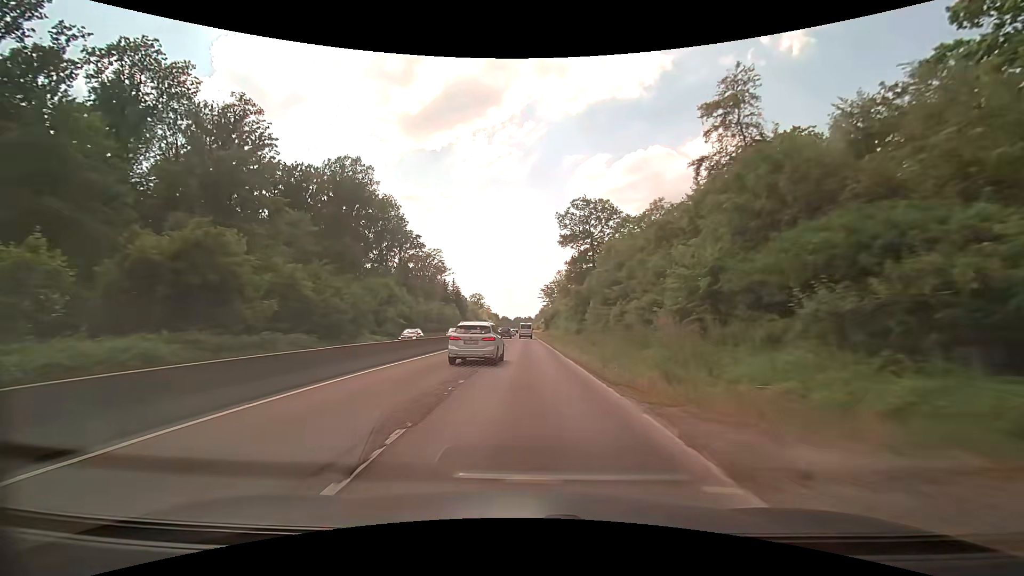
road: trunk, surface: asphalt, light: Day
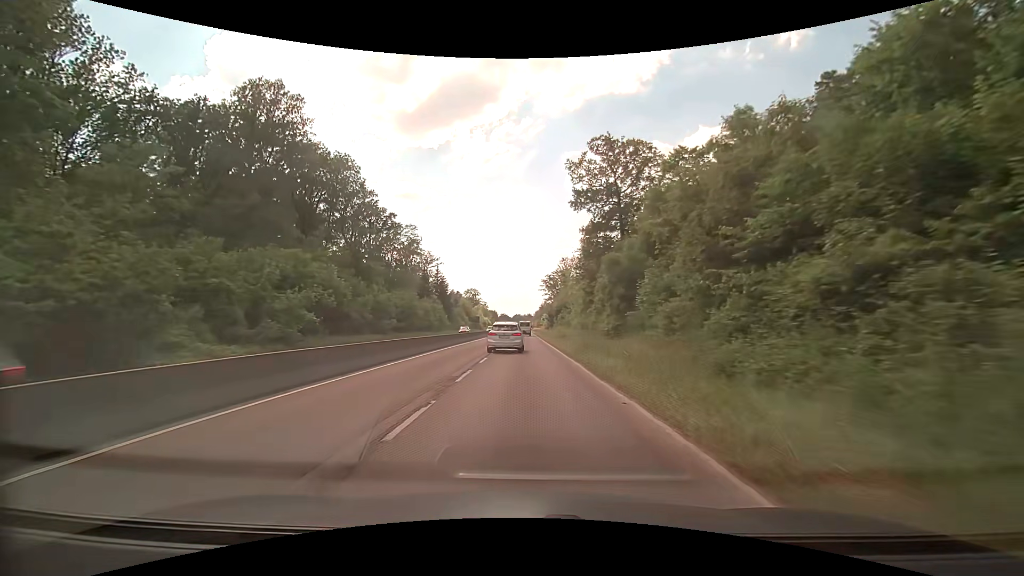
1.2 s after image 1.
(0.0, +22.8) m; 0°
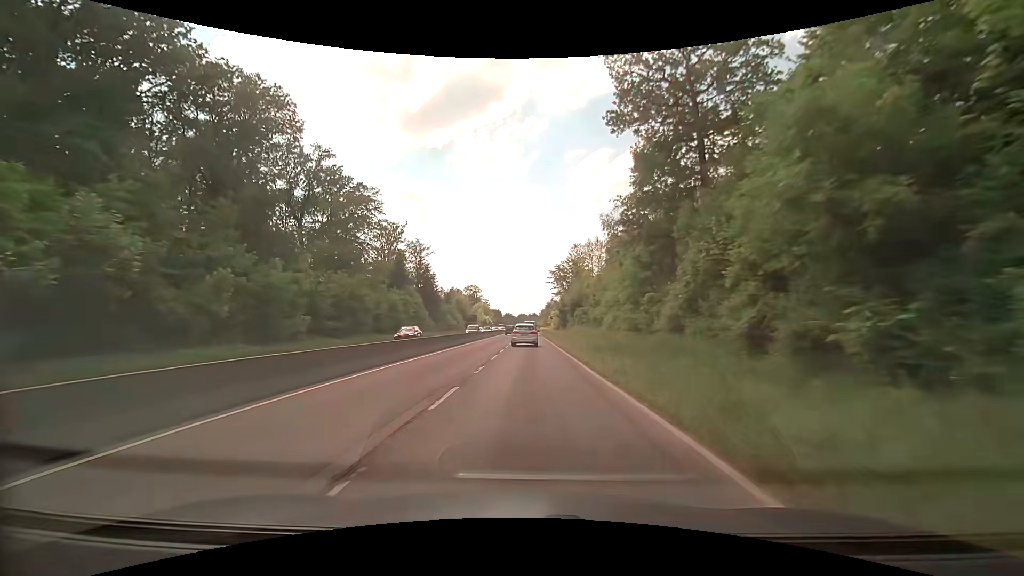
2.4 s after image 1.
(+0.1, +22.6) m; 0°
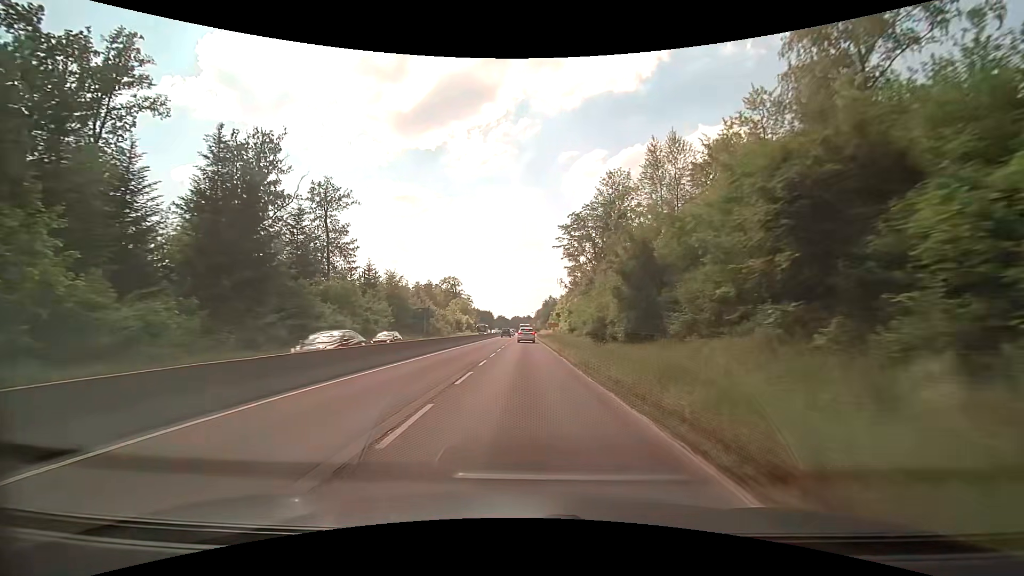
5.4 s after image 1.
(+0.6, +57.6) m; 0°
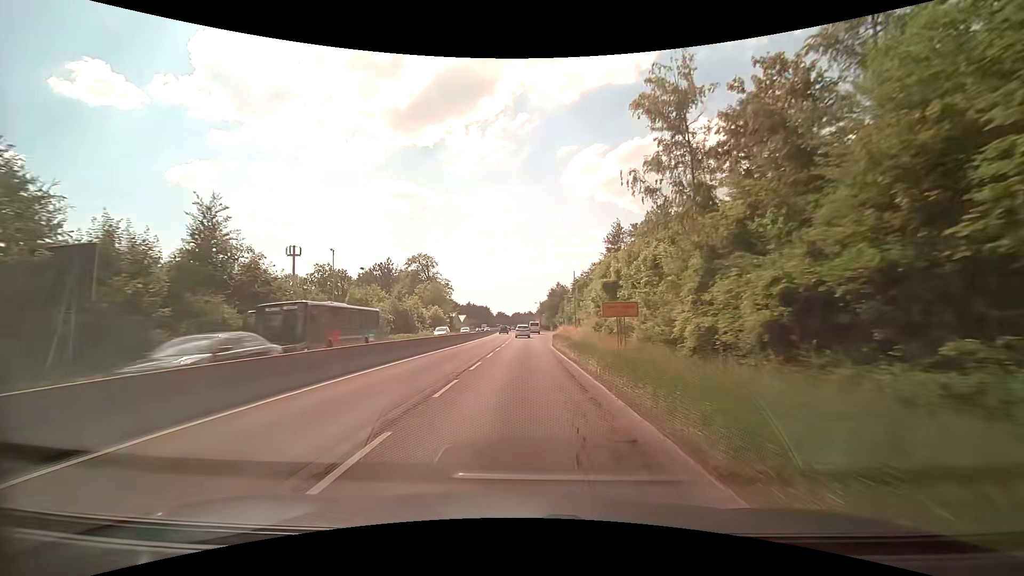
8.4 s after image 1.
(+0.3, +58.1) m; 0°
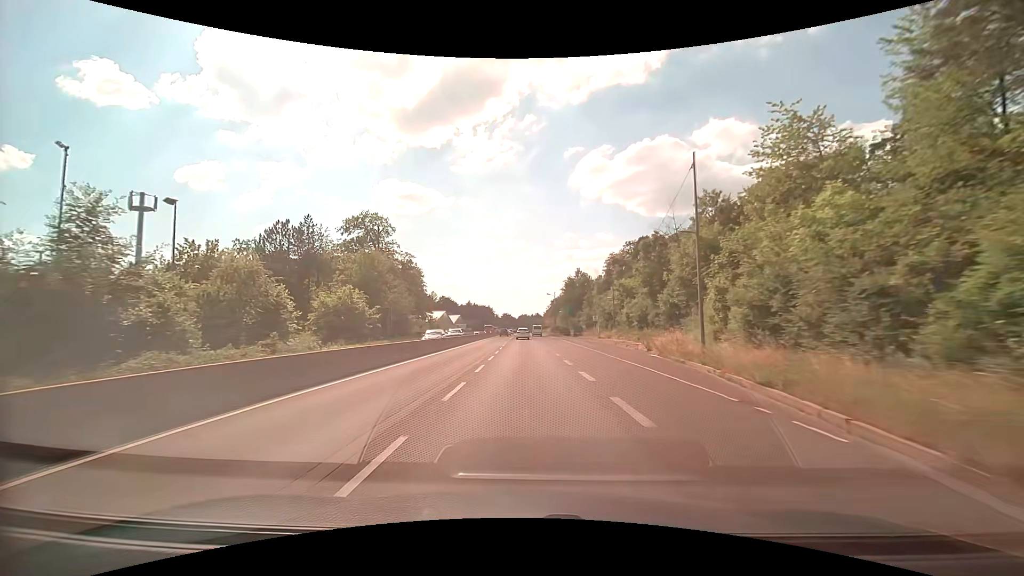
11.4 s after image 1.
(0.0, +55.5) m; 0°
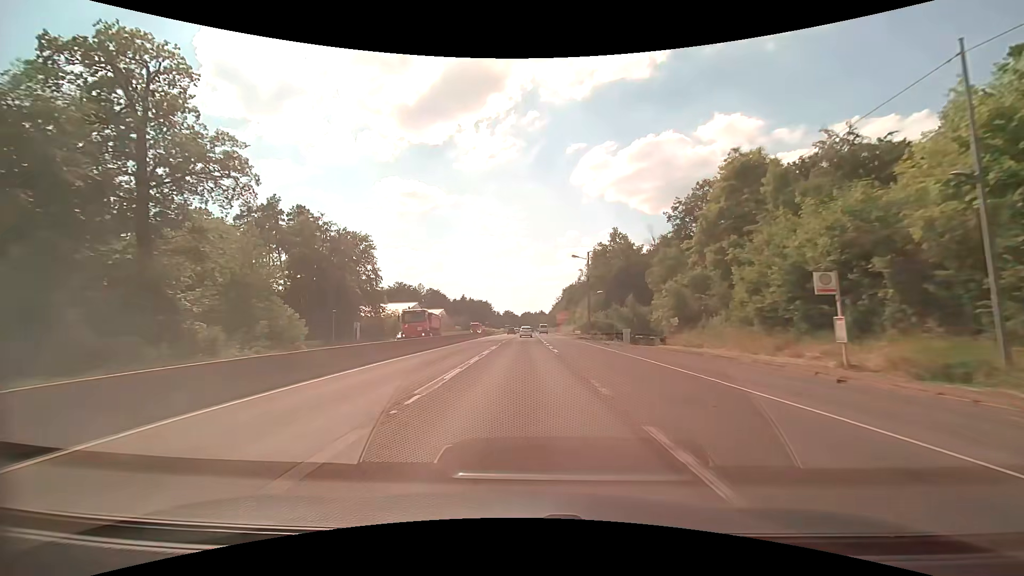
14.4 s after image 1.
(-0.5, +58.3) m; -1°
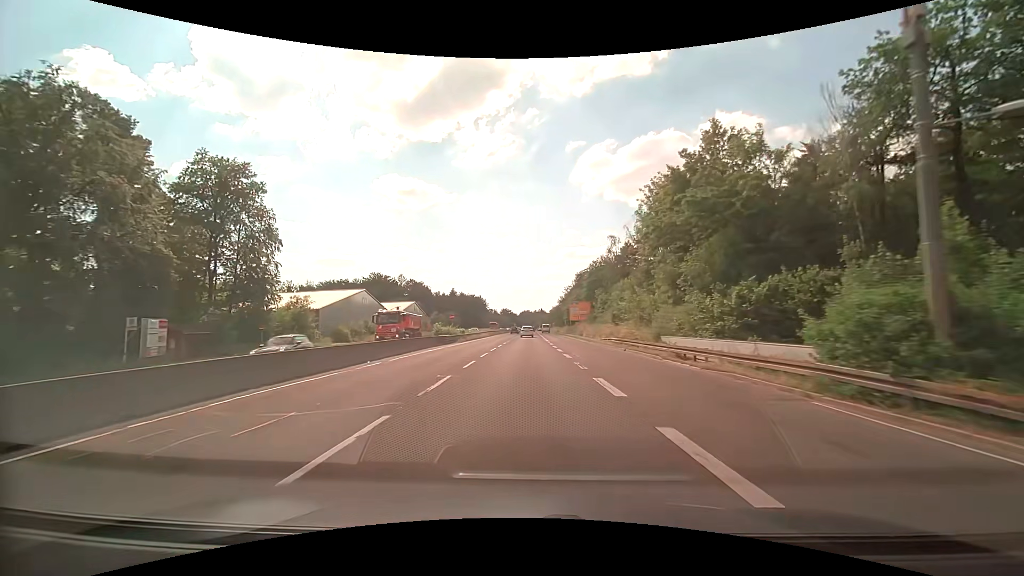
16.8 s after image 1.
(-0.2, +48.5) m; 0°
(0, +10) (0, +20) (0, +30) (0, +40) (+1, +50) (+1, +60) (+1, +70) (+1, +80) (+1, +90) (+1, +100) m
